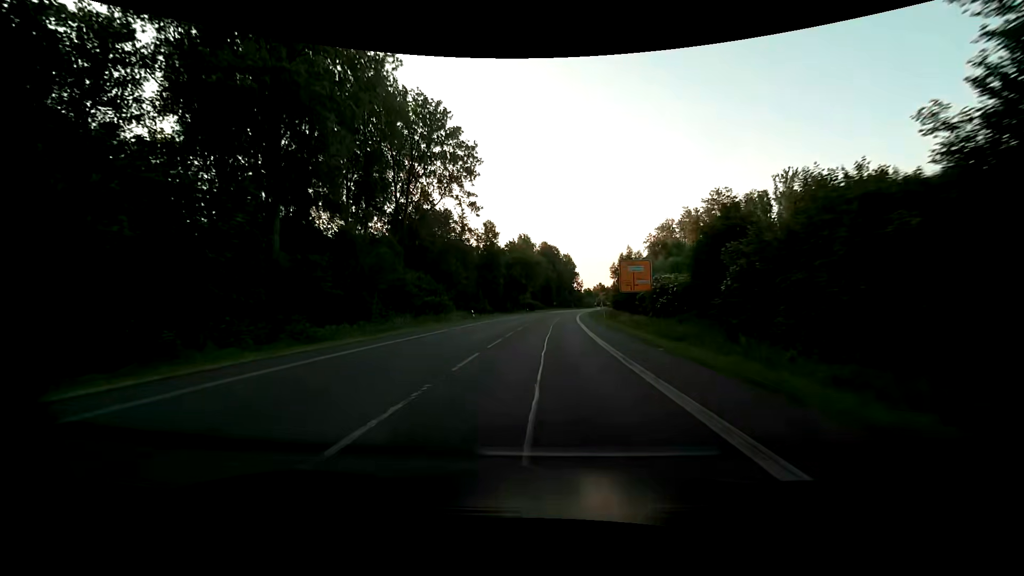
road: primary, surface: asphalt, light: Day
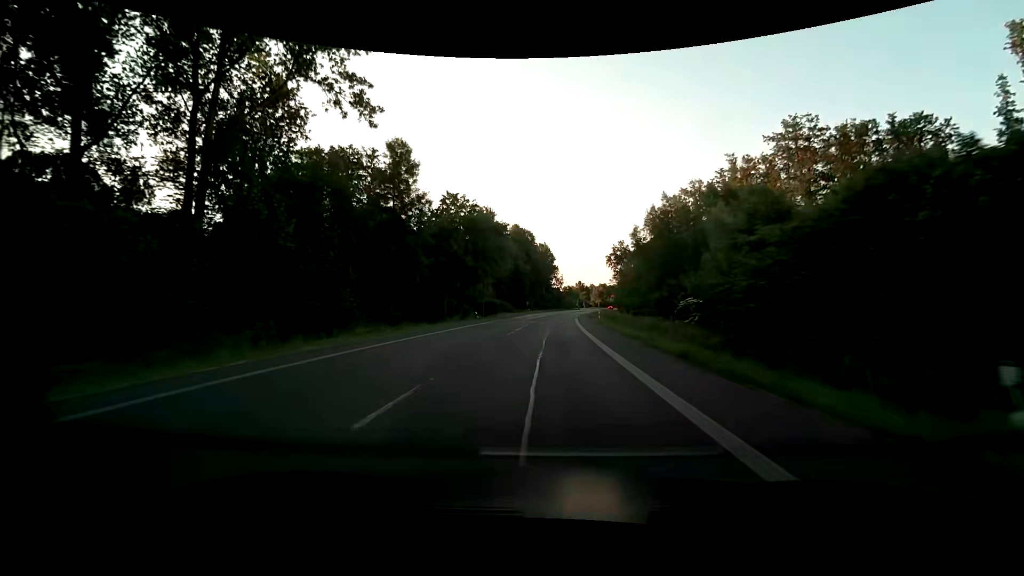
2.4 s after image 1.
(+1.1, +46.4) m; +3°
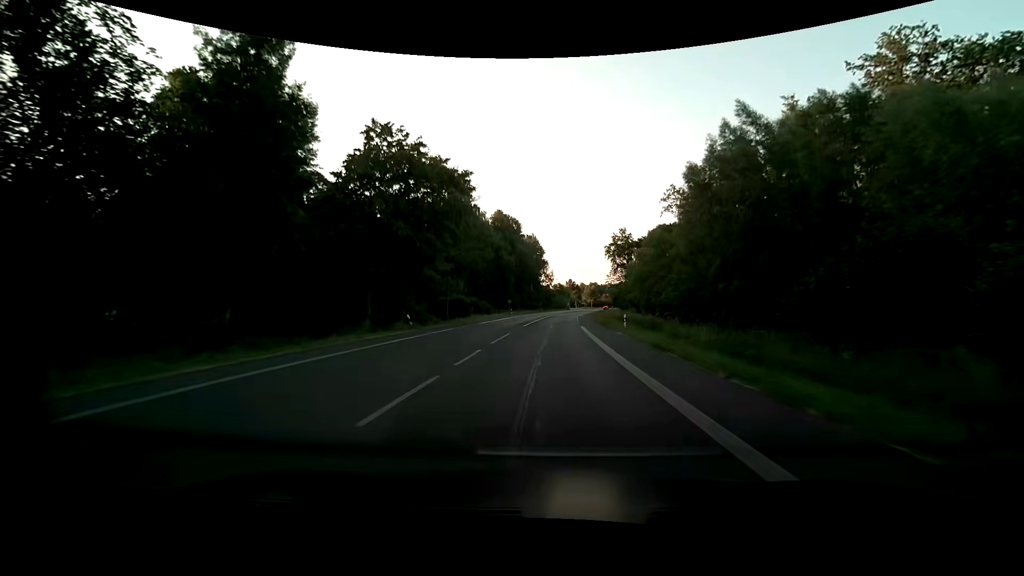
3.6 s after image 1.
(+0.3, +23.2) m; +1°
(0, +10) (0, +20) (0, +30) (+1, +40) (+1, +50) (+2, +60) (+2, +70) (+3, +80) (+4, +90) (+5, +100) m
